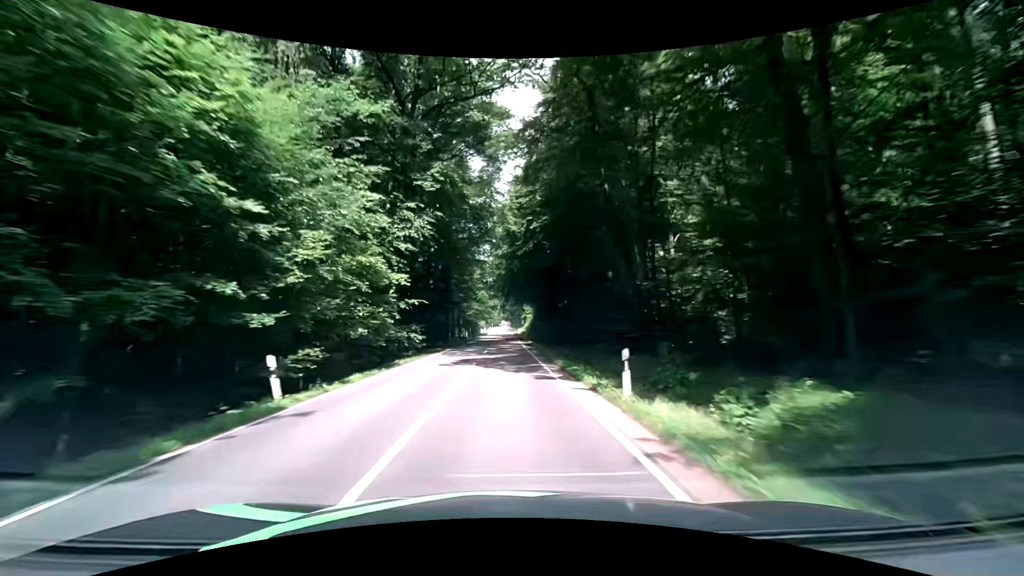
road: secondary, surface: asphalt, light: Day
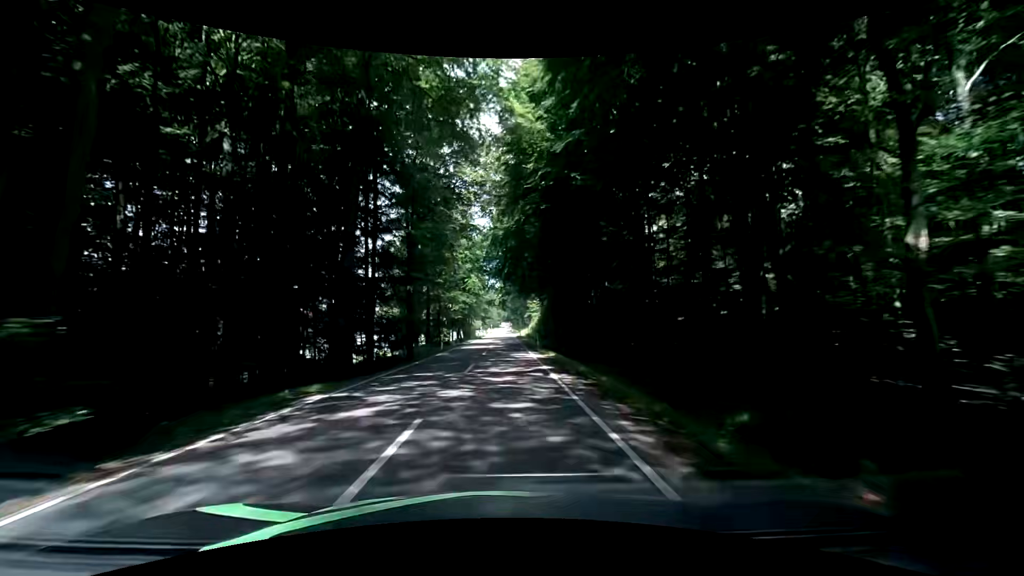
(0.0, +24.6) m; 0°
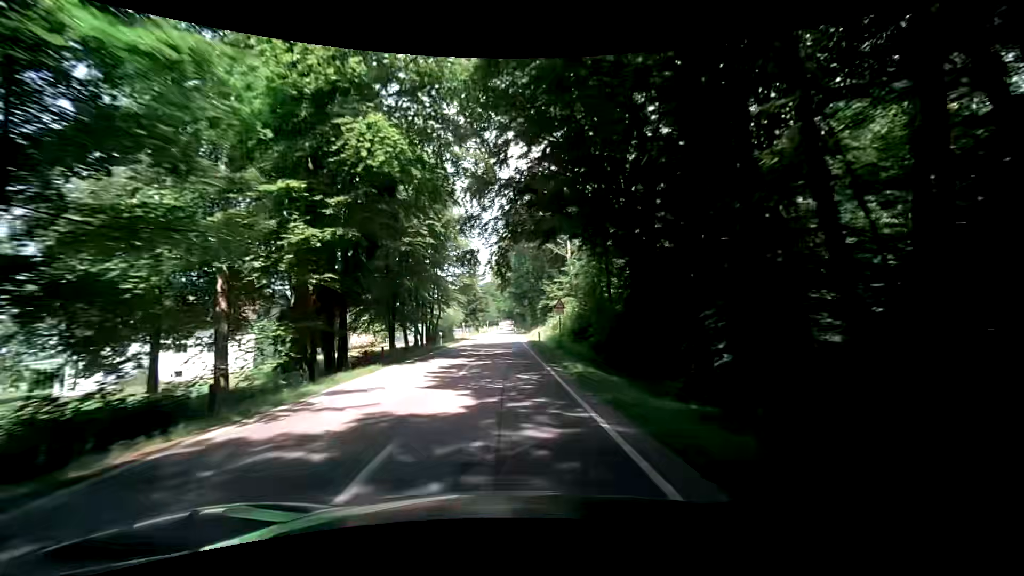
(+0.1, +49.7) m; 0°
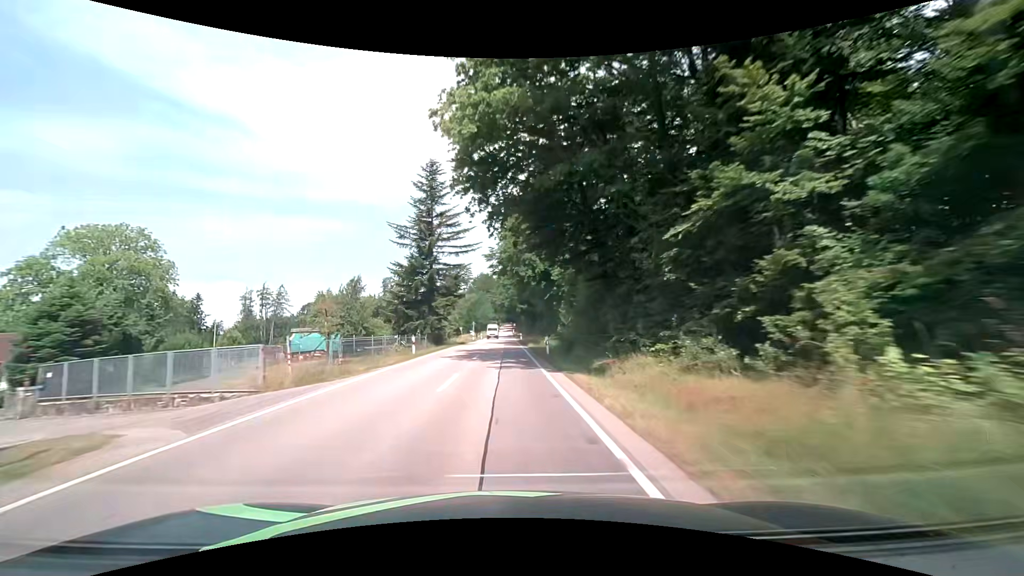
(-0.2, +62.4) m; -1°
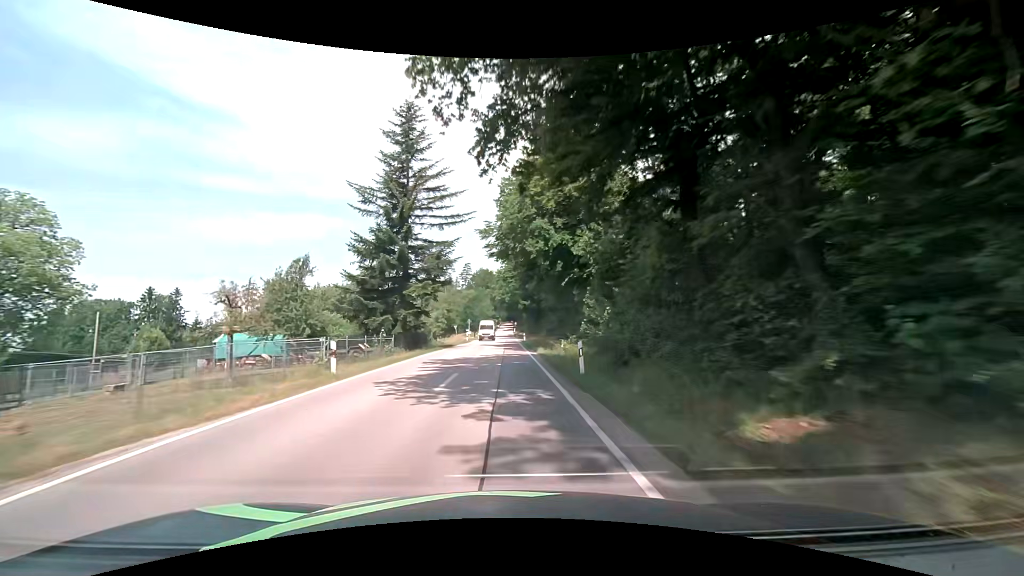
(+0.1, +12.3) m; +1°
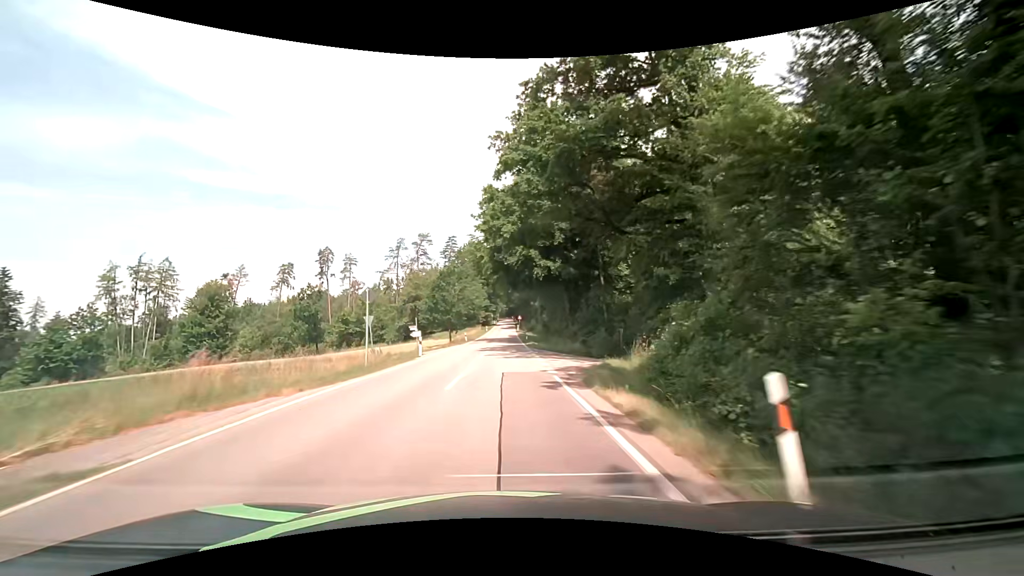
(-0.2, +58.8) m; -1°
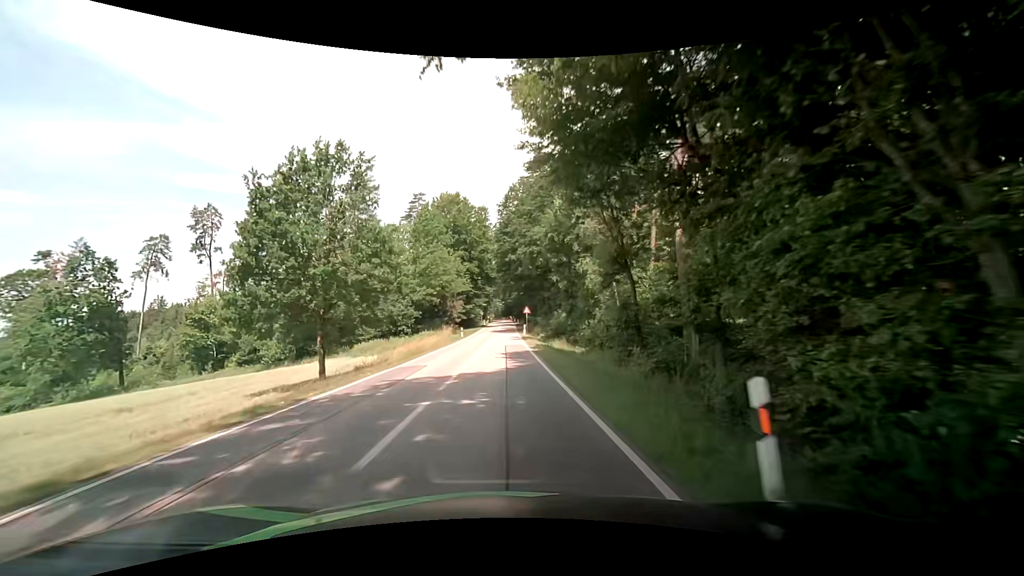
(+0.7, +53.6) m; +1°
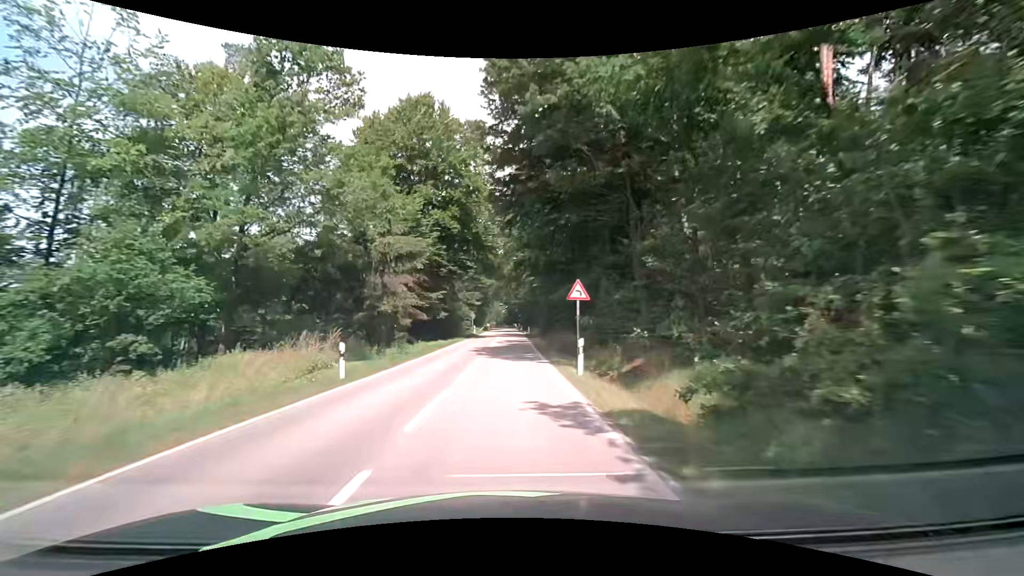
(-0.1, +39.9) m; 0°
(0, +10) (0, +20) (0, +30) (0, +40) (0, +50) (0, +60) (0, +70) (0, +80) (0, +90) (0, +100) m
